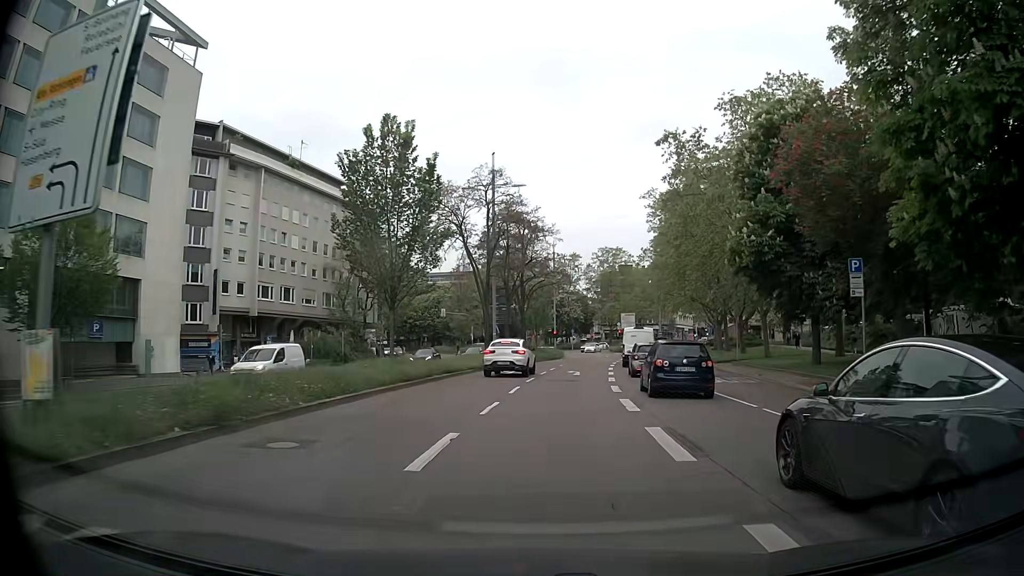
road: primary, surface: asphalt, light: Day
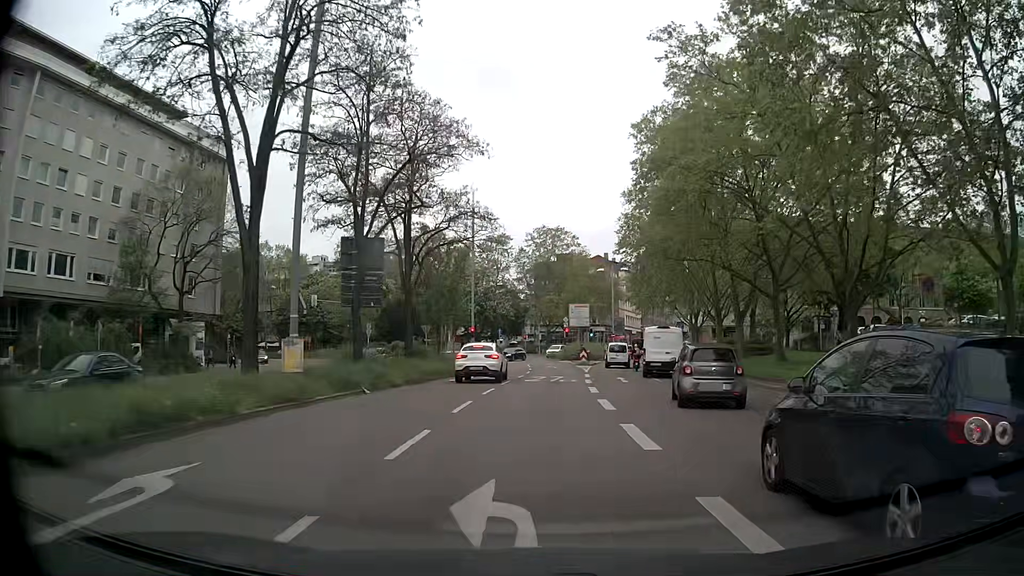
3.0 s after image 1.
(+2.0, +29.4) m; +7°
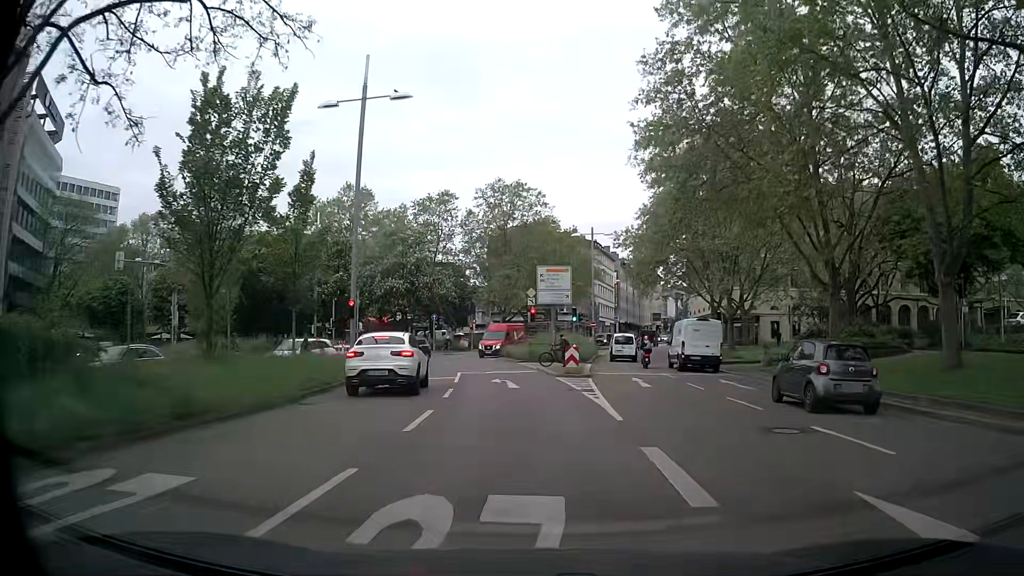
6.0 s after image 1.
(+0.7, +27.7) m; +3°
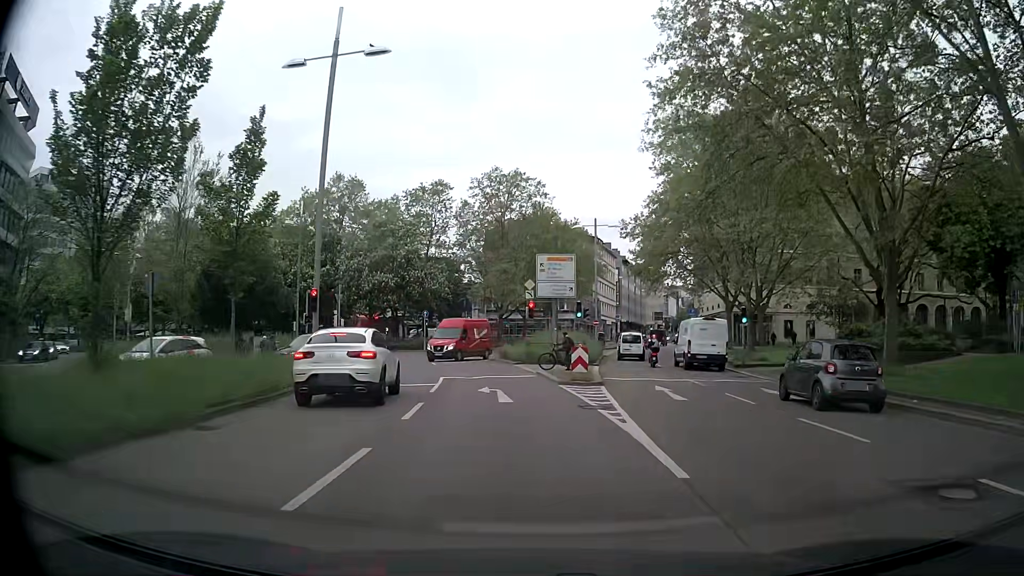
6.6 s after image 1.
(0.0, +5.0) m; 0°
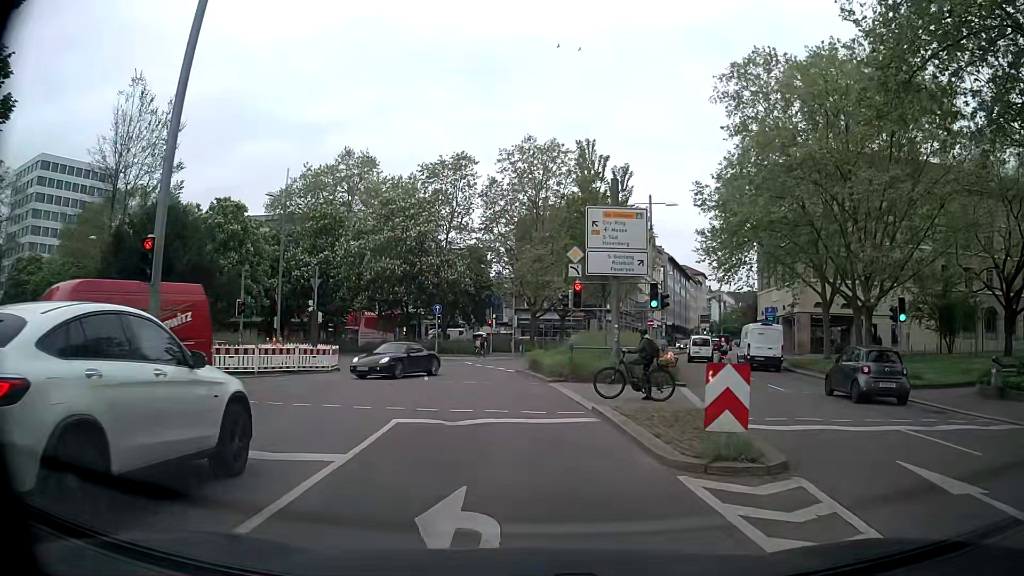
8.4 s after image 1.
(-0.3, +12.7) m; -2°
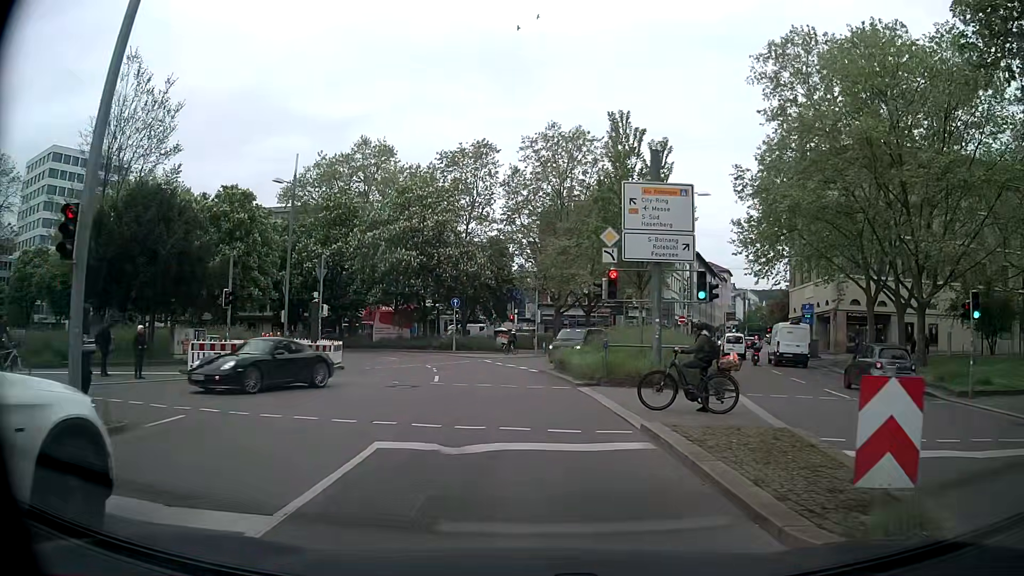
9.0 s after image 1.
(-0.1, +3.0) m; -4°
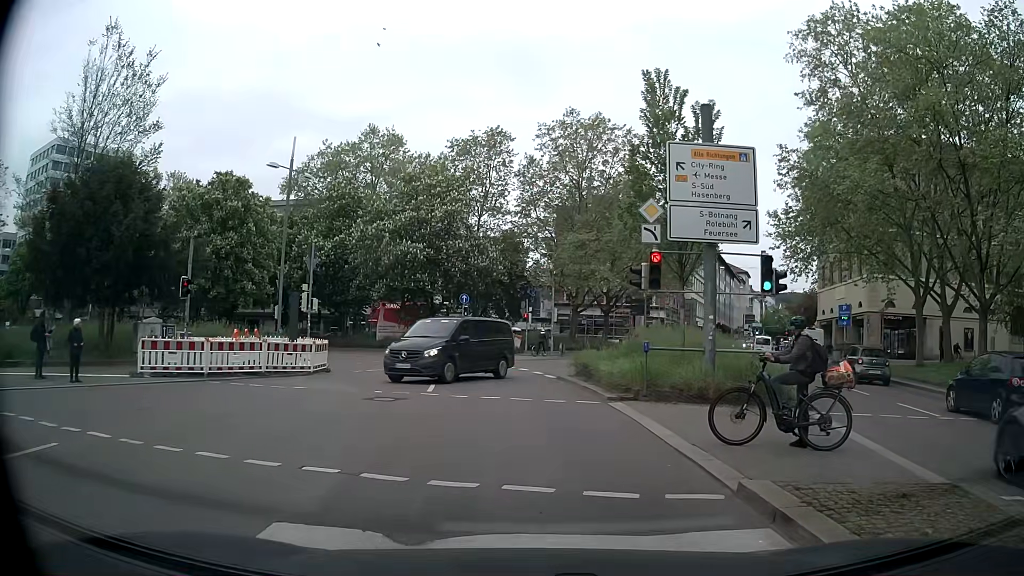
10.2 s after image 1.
(0.0, +3.8) m; +1°
